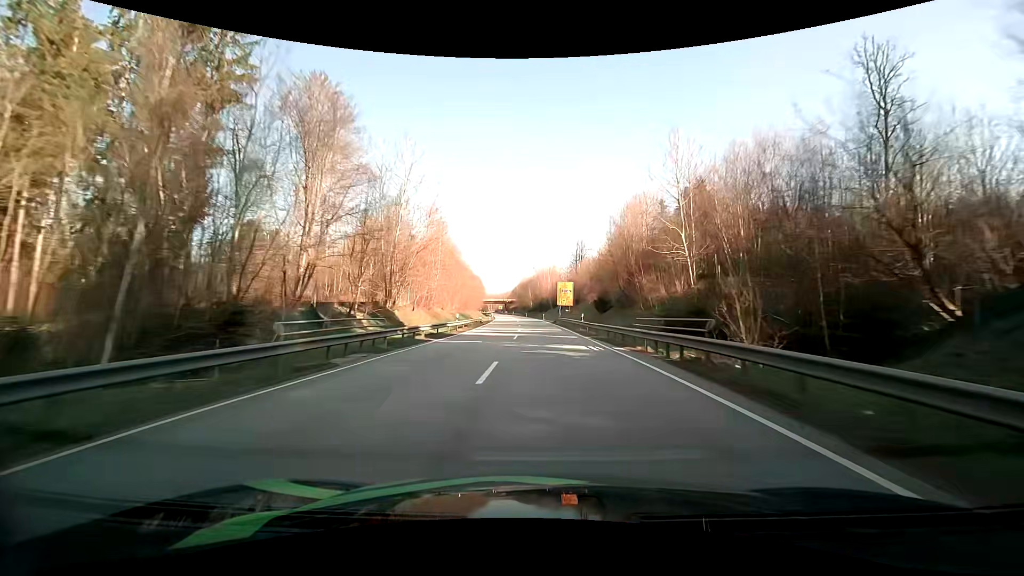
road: primary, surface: asphalt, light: Day
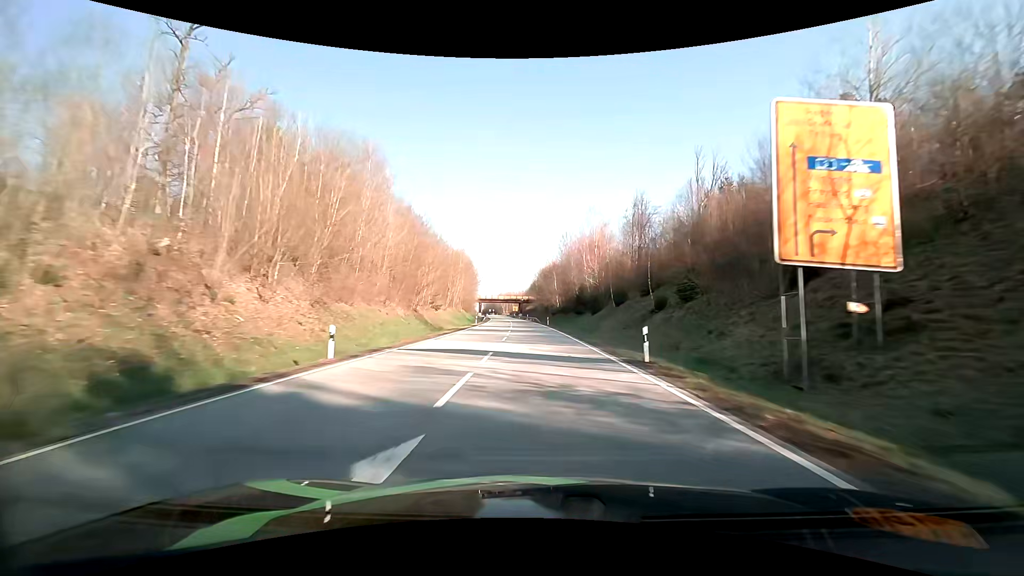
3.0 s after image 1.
(-1.2, +72.9) m; -3°
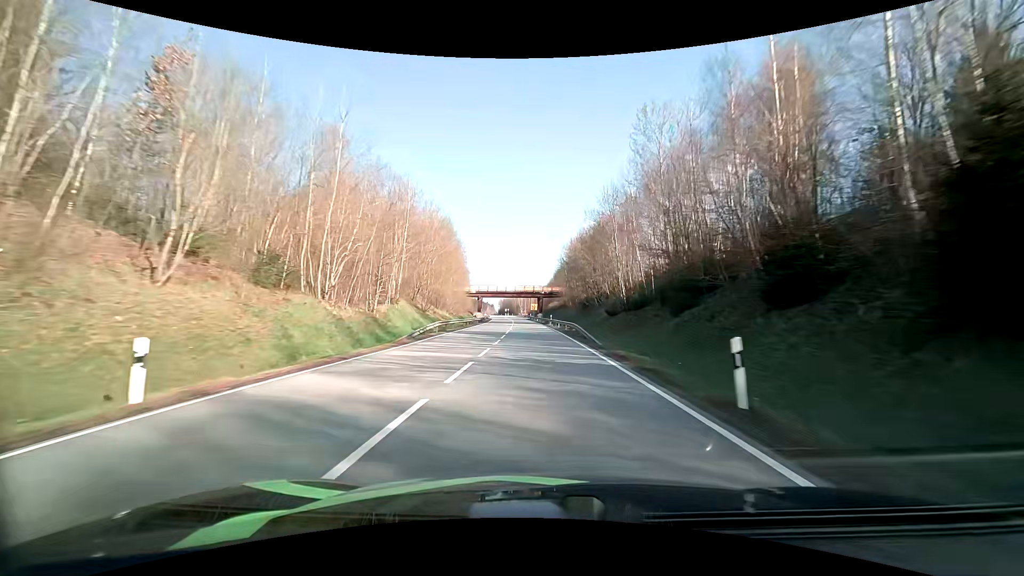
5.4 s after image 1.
(-1.2, +57.9) m; -2°
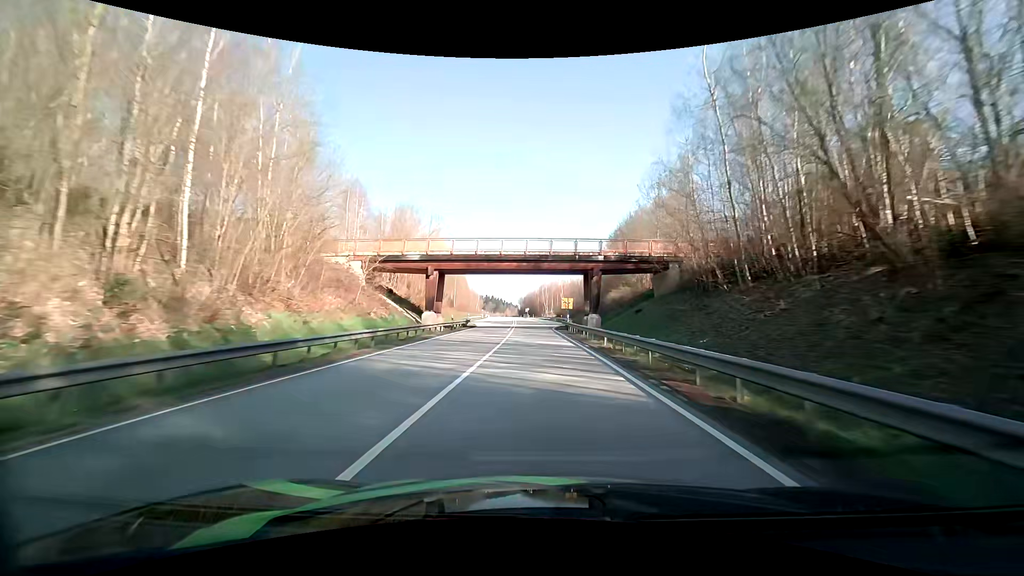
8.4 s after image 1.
(-1.9, +72.1) m; -3°
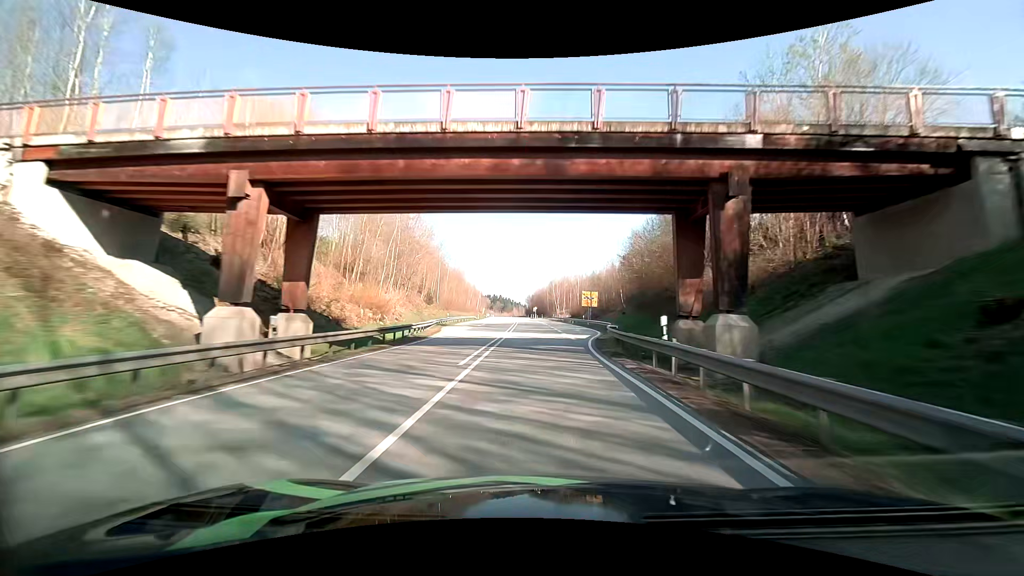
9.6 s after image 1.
(-0.3, +28.9) m; -1°
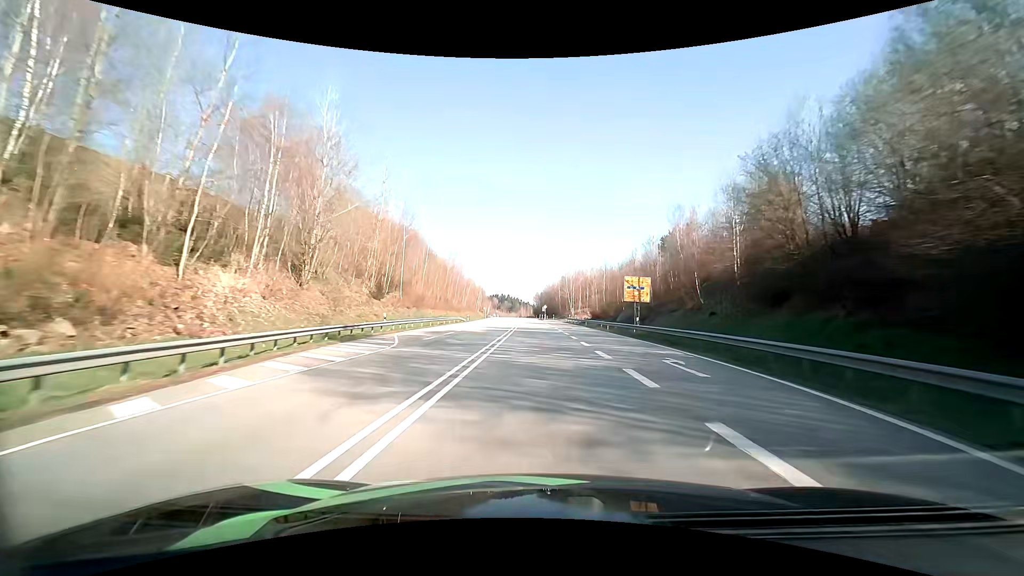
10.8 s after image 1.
(-0.1, +29.0) m; -1°
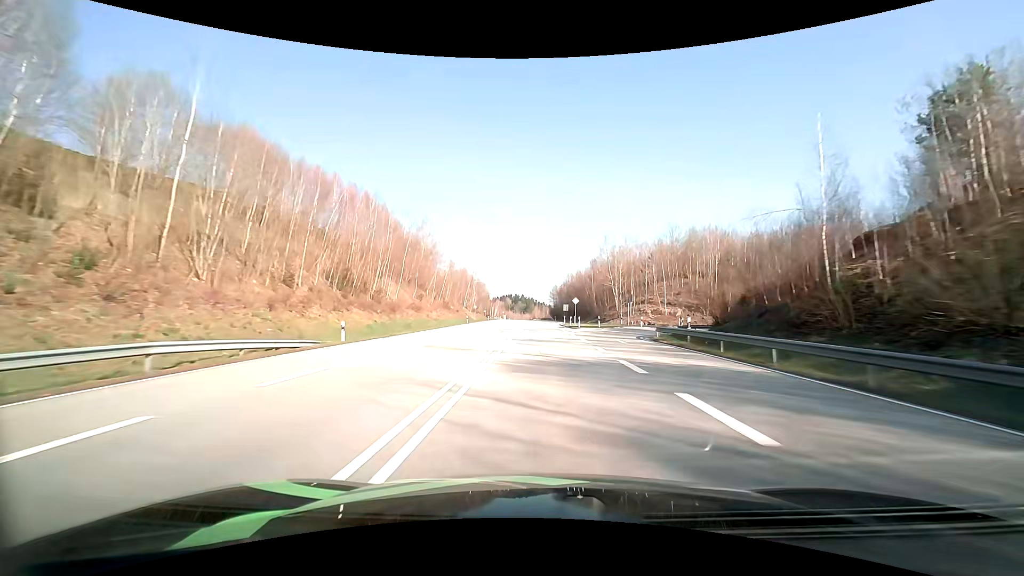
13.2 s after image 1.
(-0.8, +58.0) m; -2°
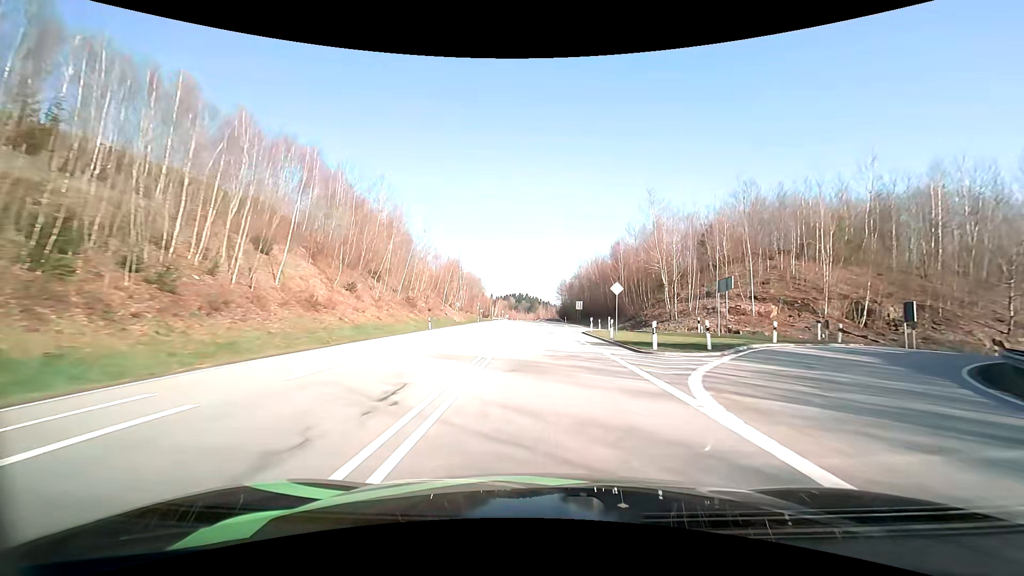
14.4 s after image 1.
(-0.1, +29.1) m; 0°
